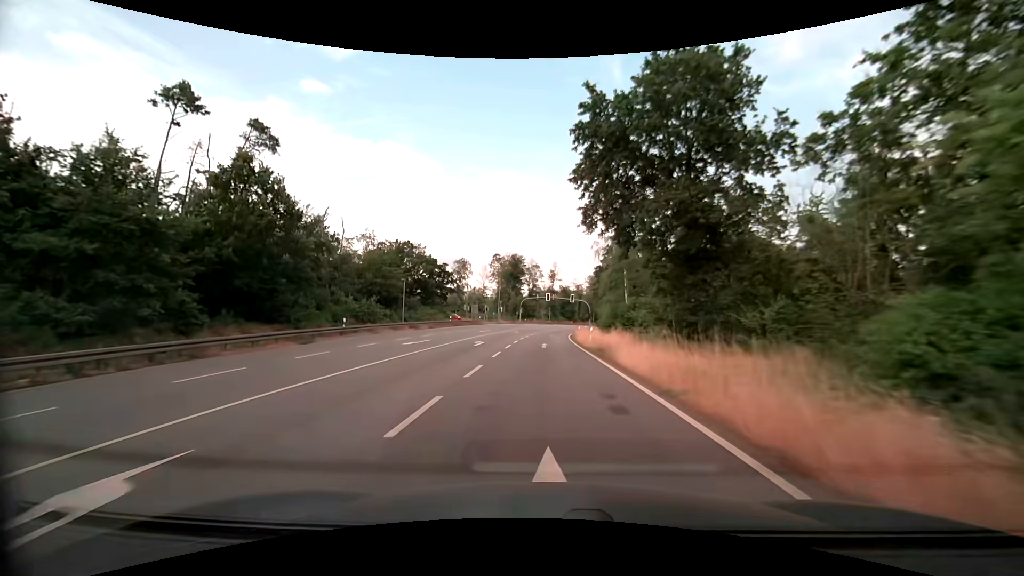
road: primary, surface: asphalt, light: Day
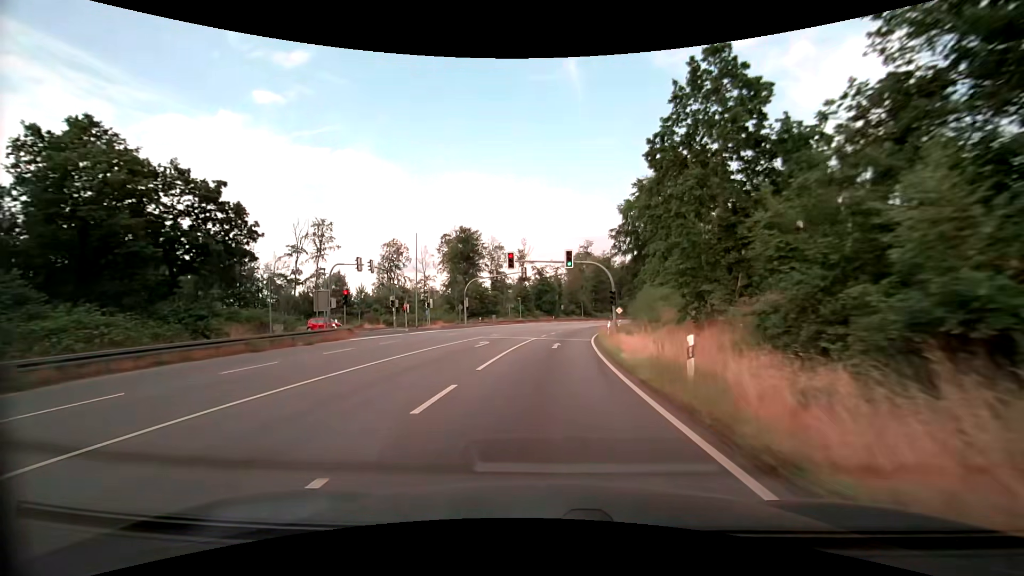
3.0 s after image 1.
(+1.0, +52.2) m; +3°
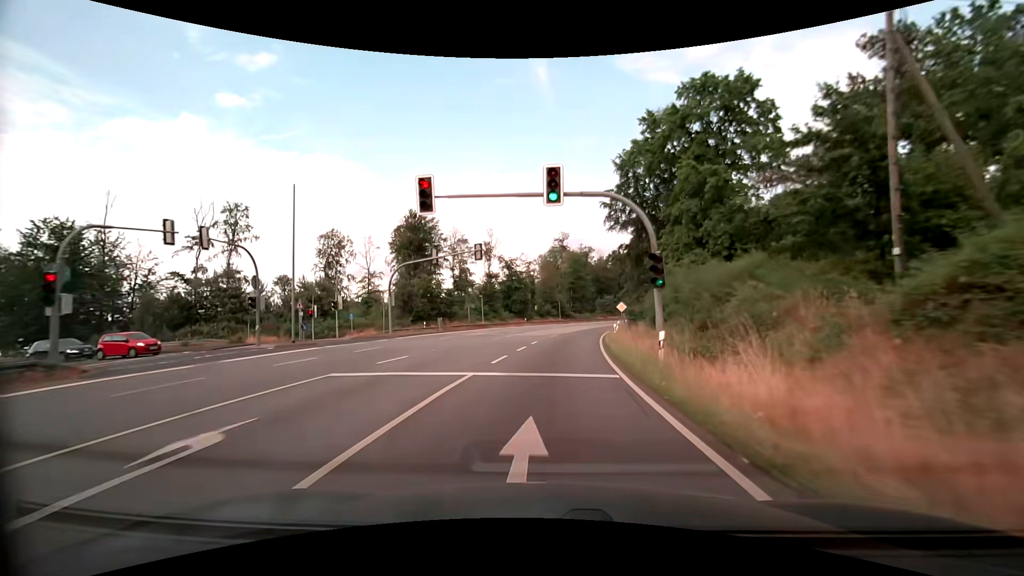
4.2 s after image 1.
(+0.5, +20.9) m; +3°
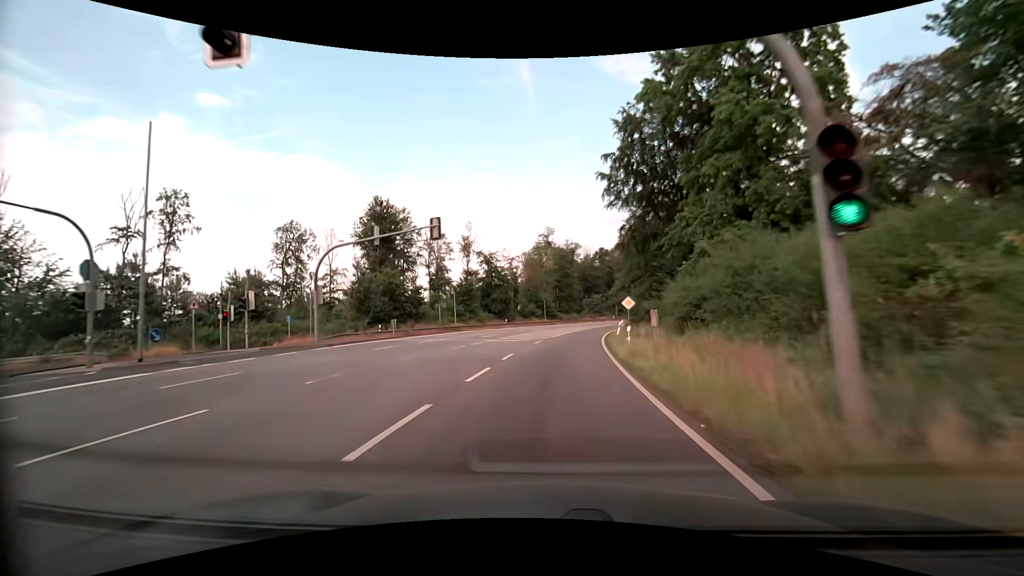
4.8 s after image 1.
(+0.2, +10.5) m; +2°
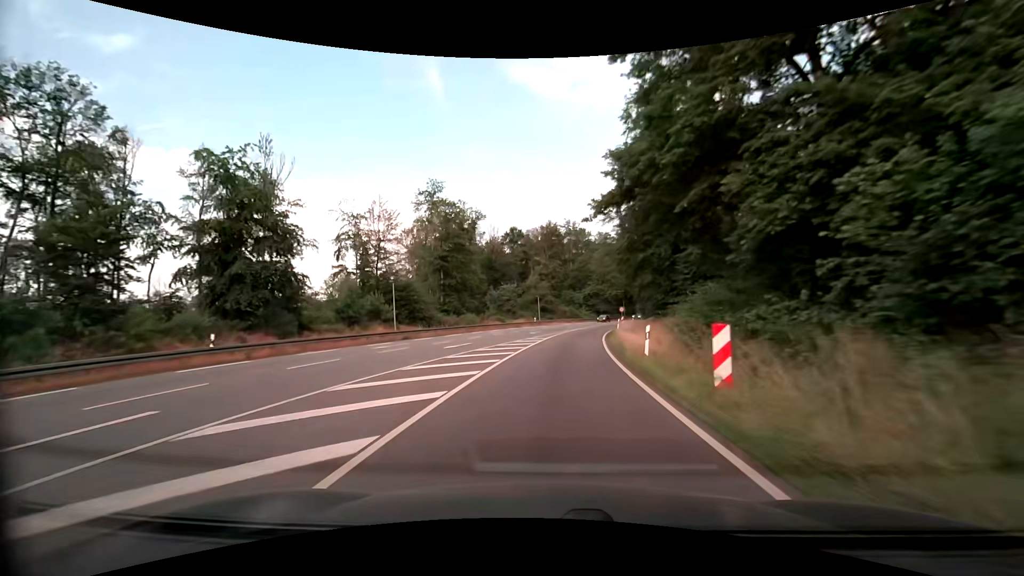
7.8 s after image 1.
(+4.4, +52.7) m; +10°
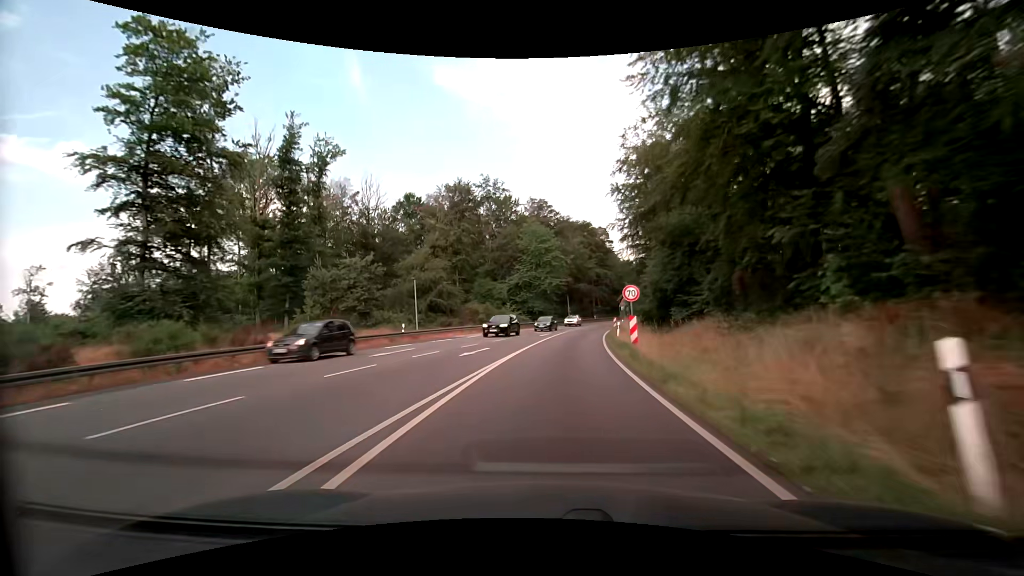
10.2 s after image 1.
(+3.4, +43.1) m; +9°
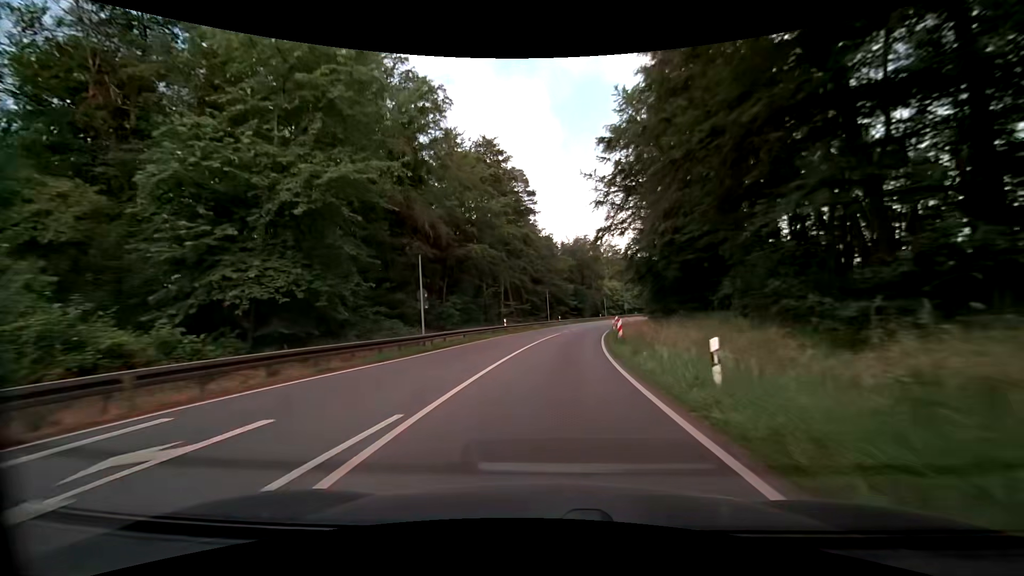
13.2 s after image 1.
(+5.3, +54.9) m; +11°
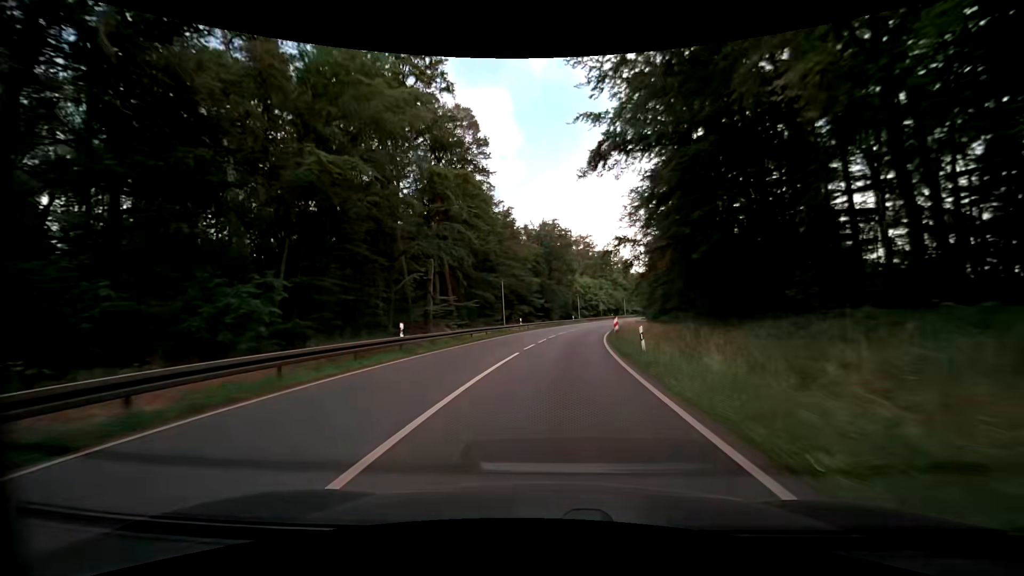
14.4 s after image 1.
(+0.7, +22.4) m; +4°
(0, +10) (+1, +20) (+2, +30) (+3, +40) (+5, +50) (+7, +60) (+9, +69) (+12, +79) (+15, +88) (+18, +98) m
